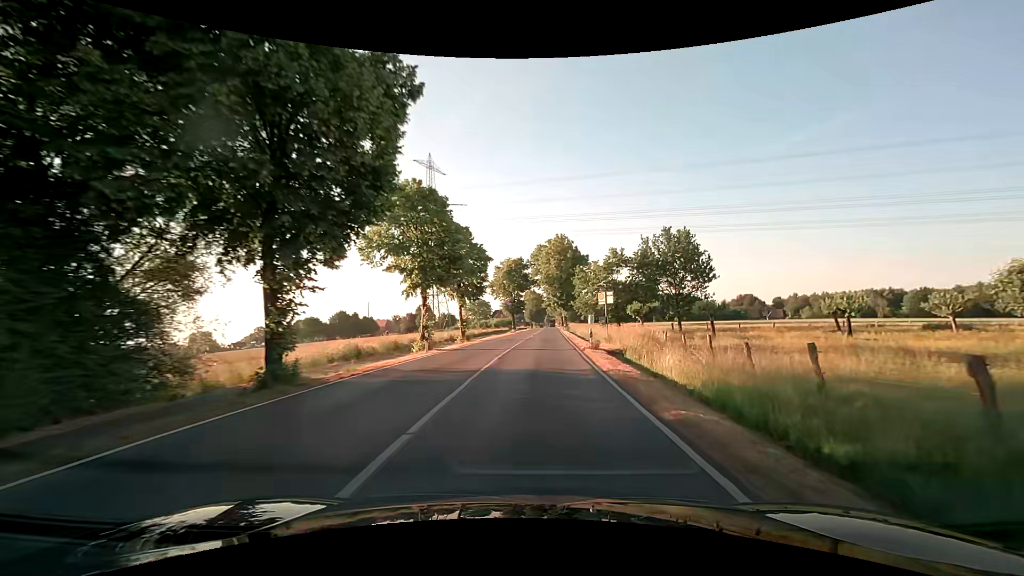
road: secondary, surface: asphalt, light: Day
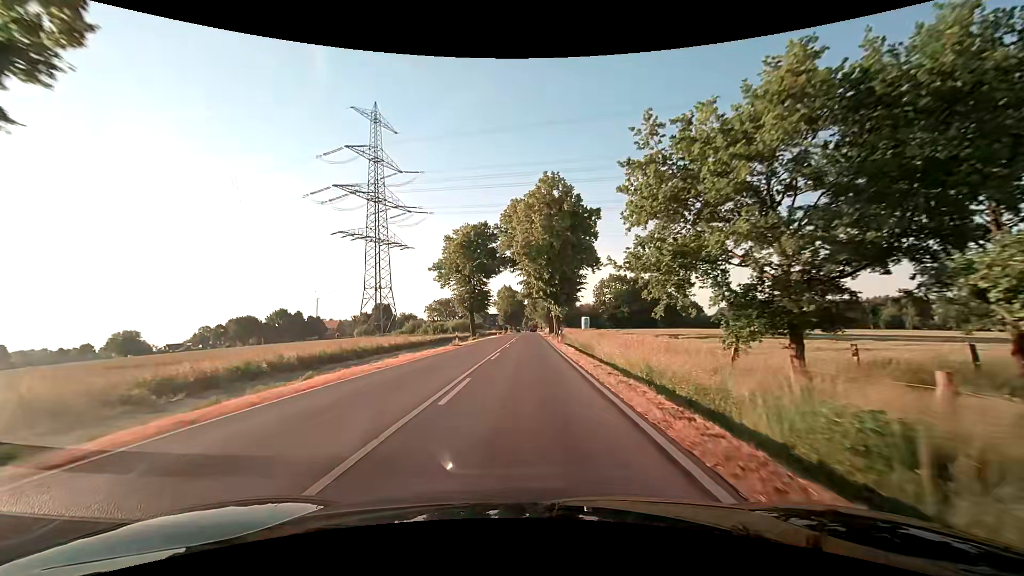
(+2.0, +38.5) m; +3°
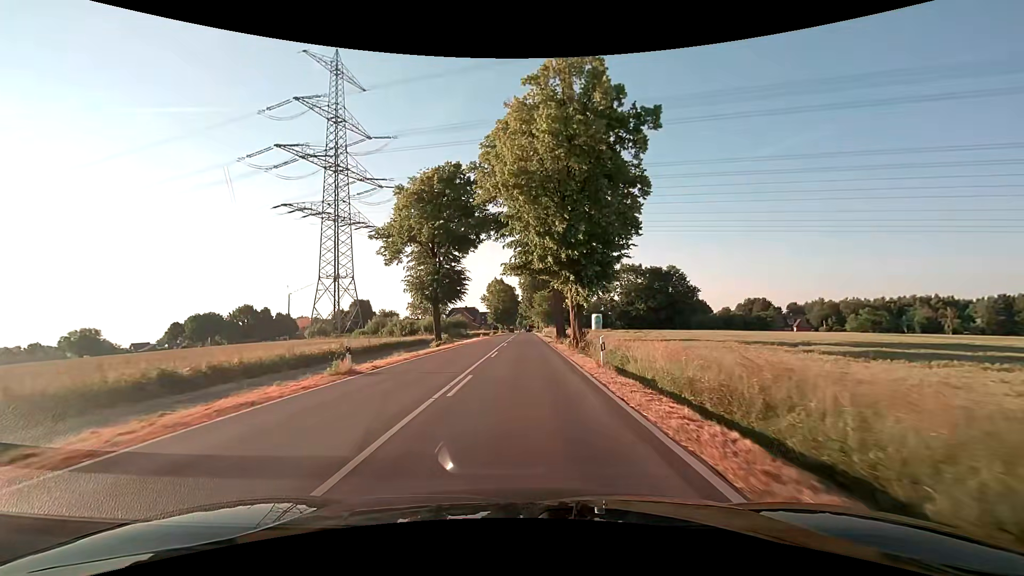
(+0.2, +23.3) m; +1°
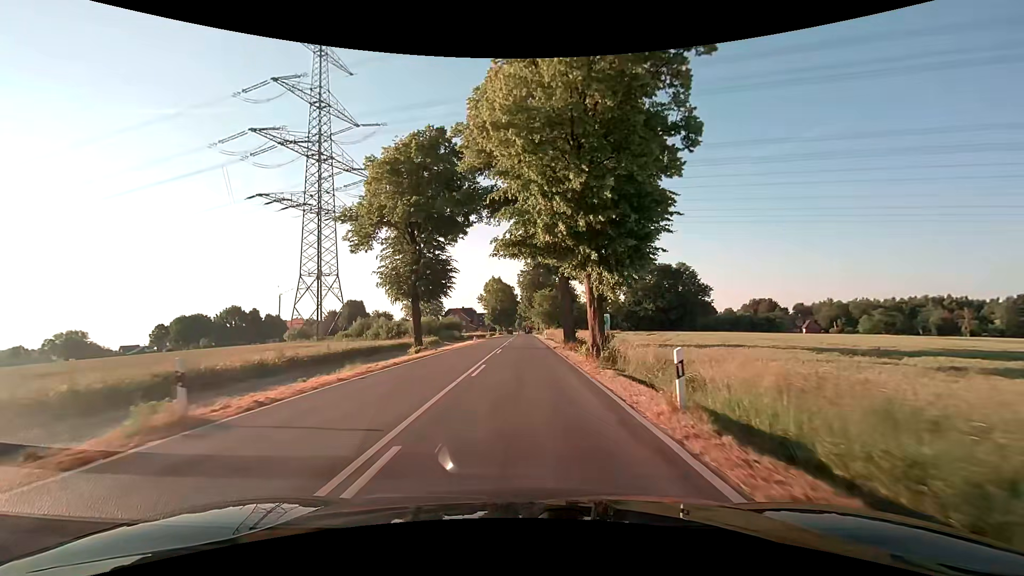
(0.0, +7.8) m; 0°
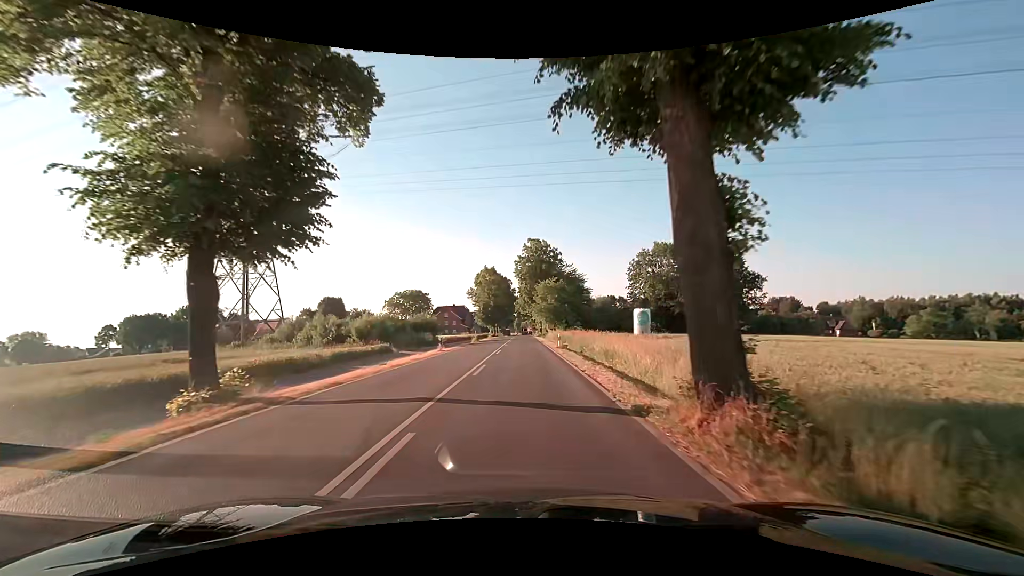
(0.0, +23.4) m; 0°
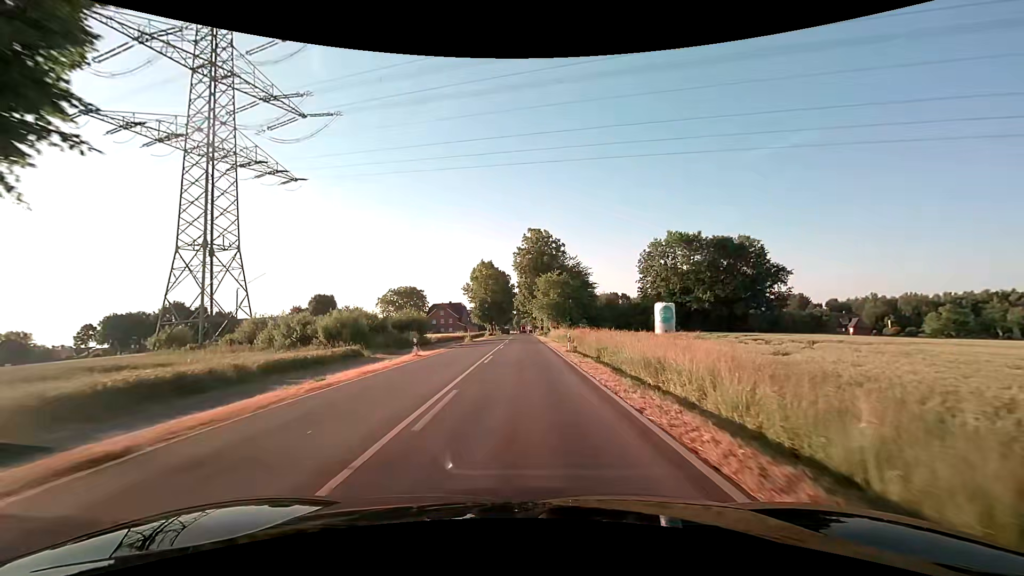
(0.0, +7.8) m; 0°
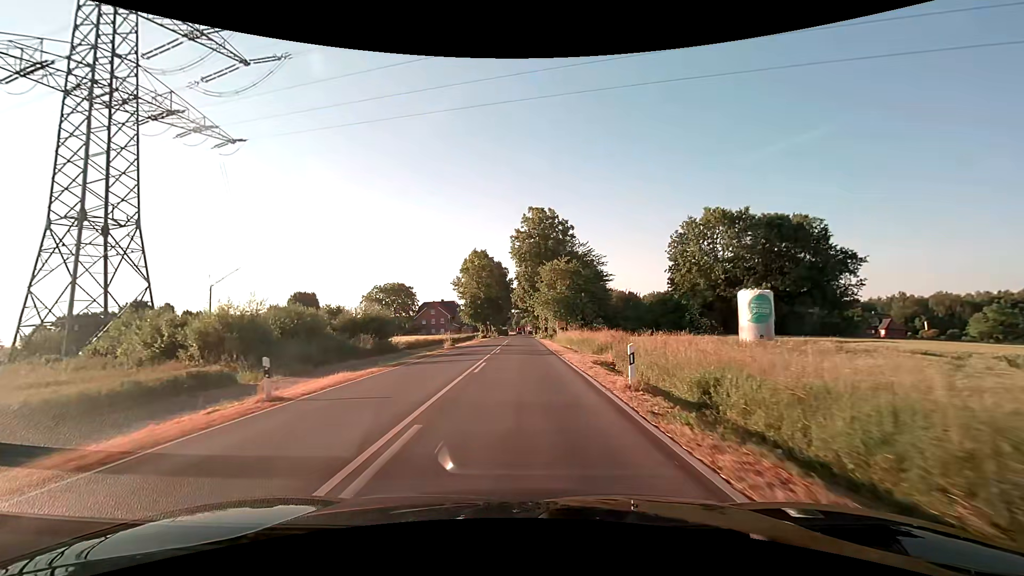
(-0.2, +15.6) m; -1°
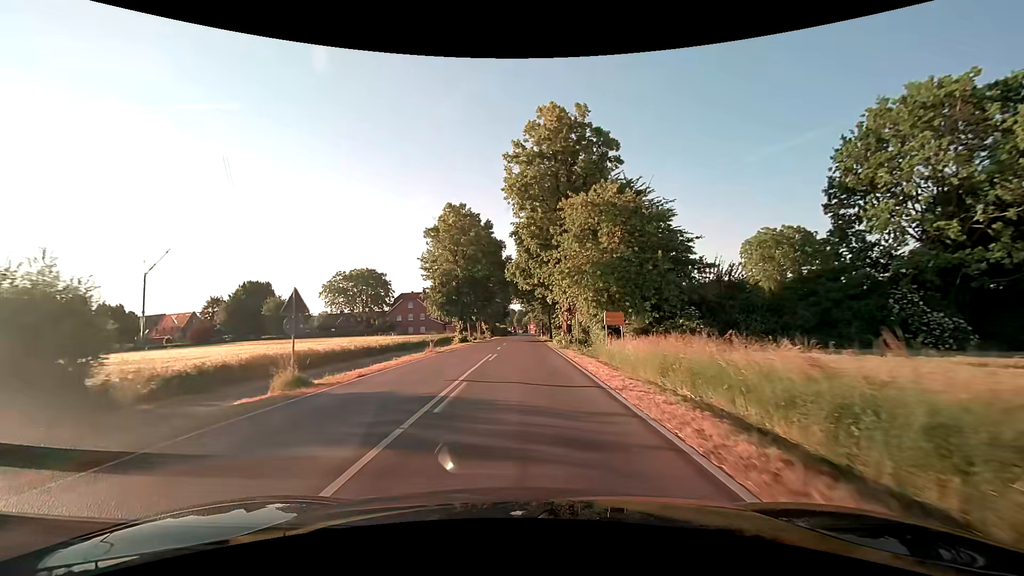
(-0.1, +31.3) m; 0°
(0, +10) (0, +20) (0, +30) (0, +40) (0, +50) (0, +60) (0, +70) (0, +80) (+1, +90) (+1, +100) m
